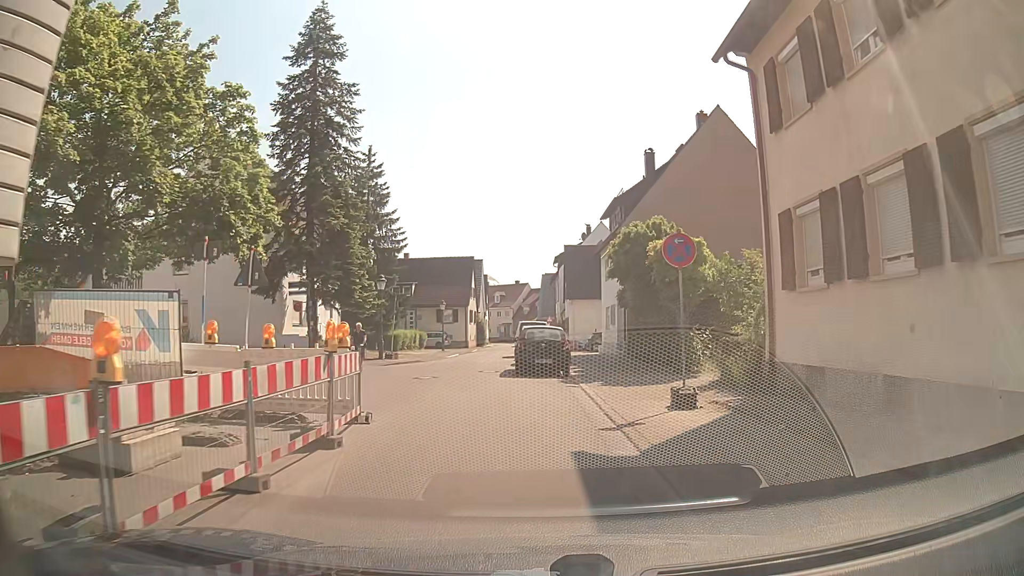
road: residential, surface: asphalt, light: Day
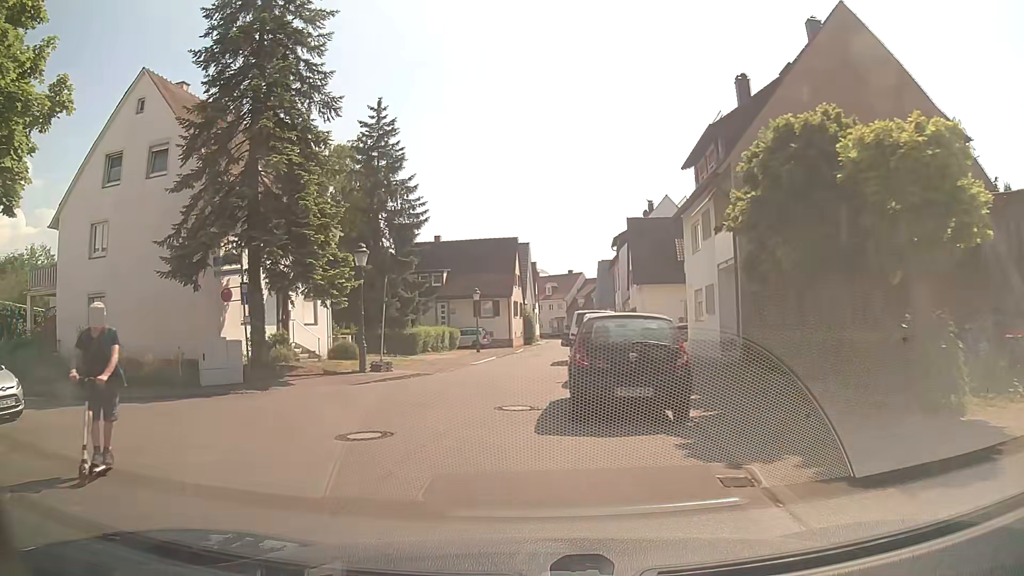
(-0.3, +11.3) m; -6°
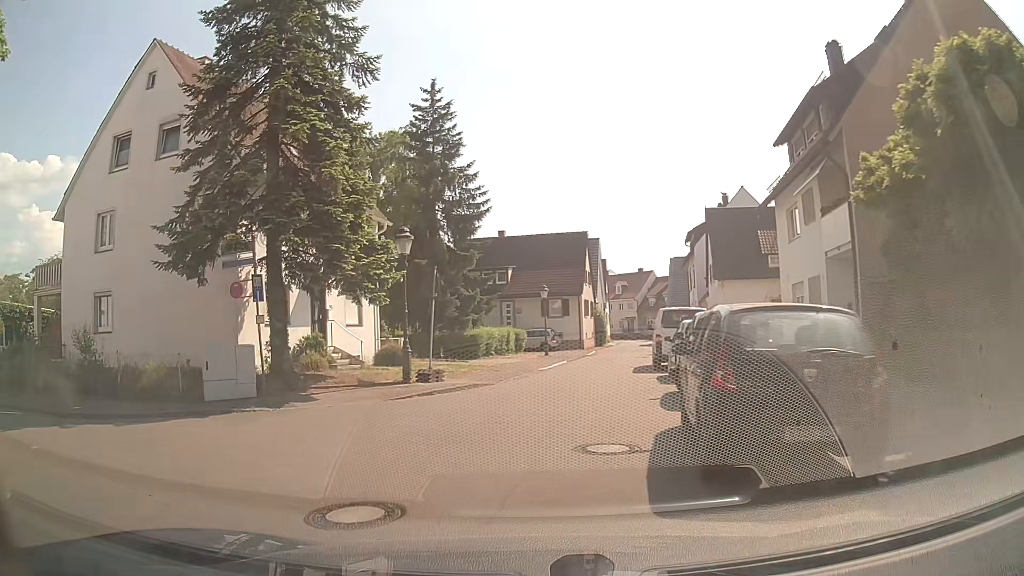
(-0.1, +3.7) m; -4°
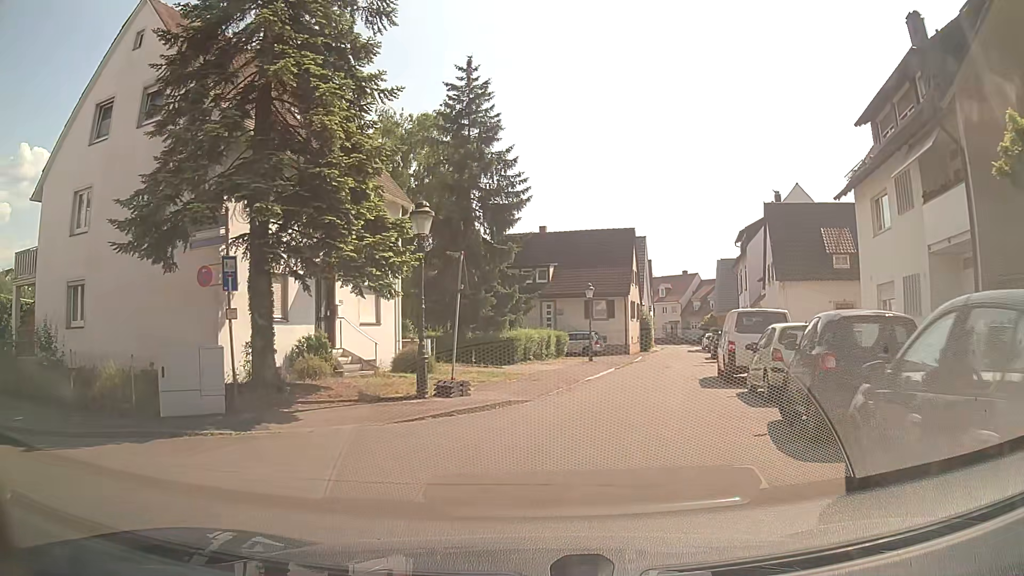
(-0.2, +3.7) m; -5°
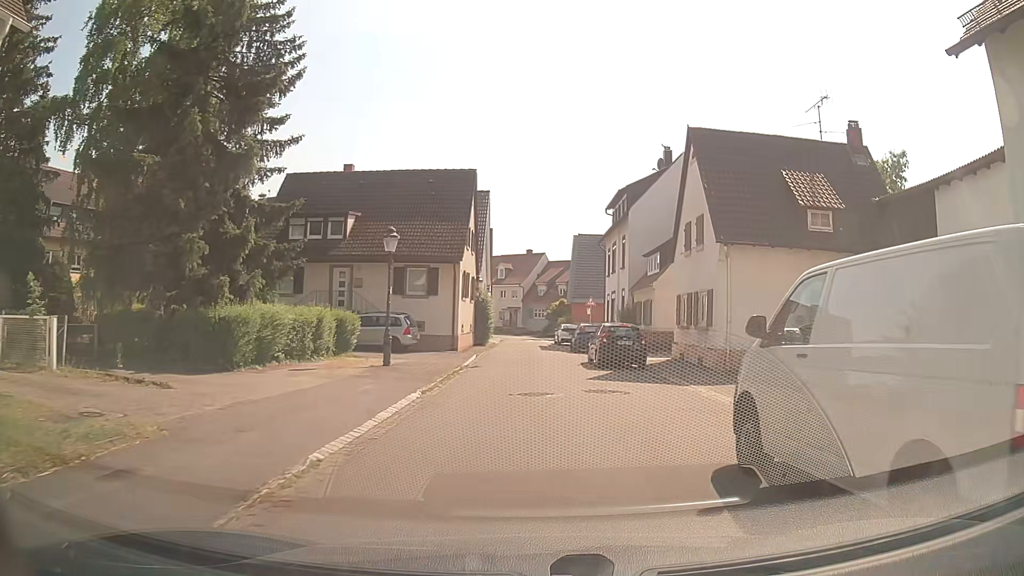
(+1.8, +15.1) m; +13°
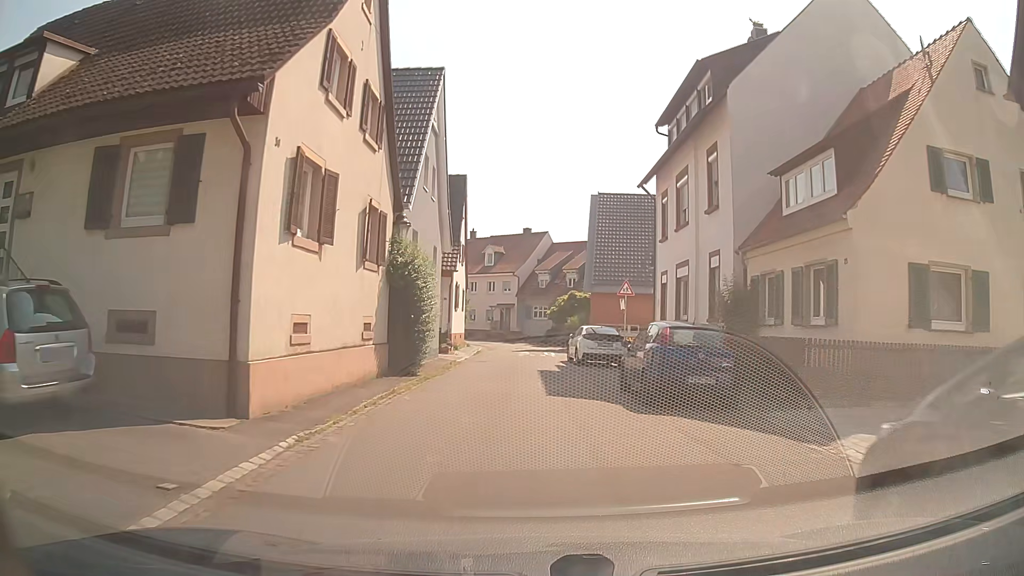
(+0.6, +22.2) m; 0°
